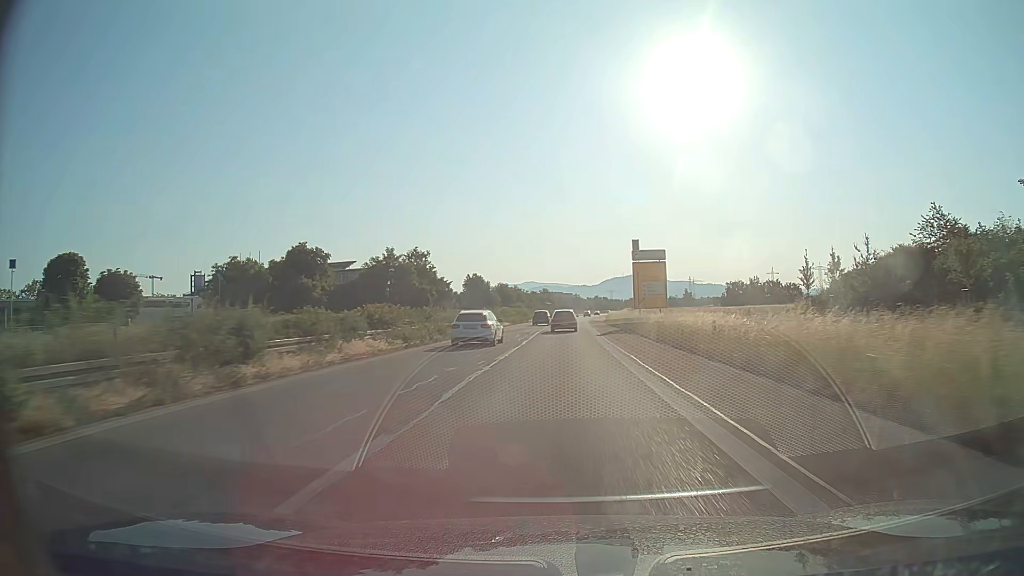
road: trunk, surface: asphalt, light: Day
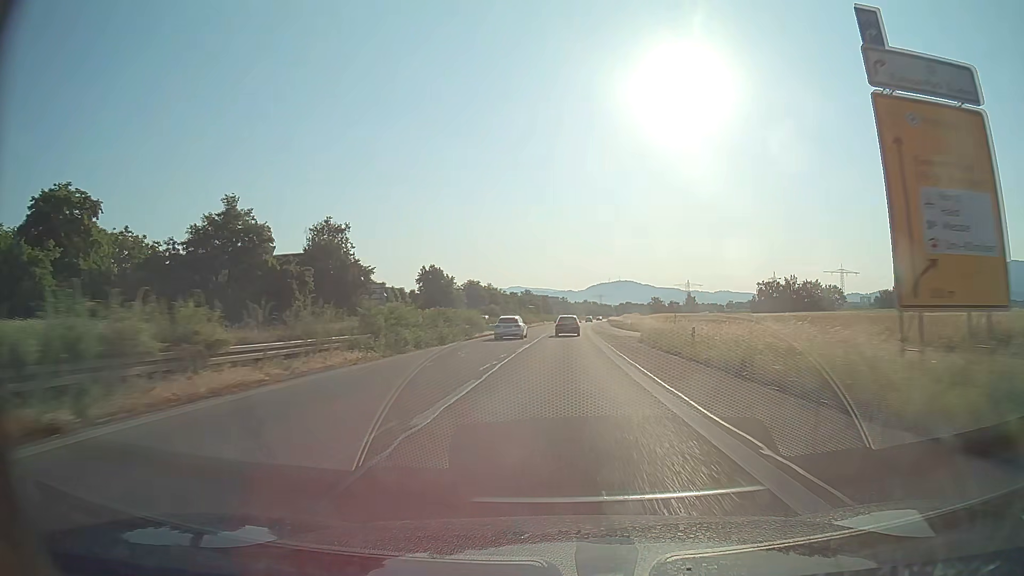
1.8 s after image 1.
(+0.5, +47.0) m; +1°
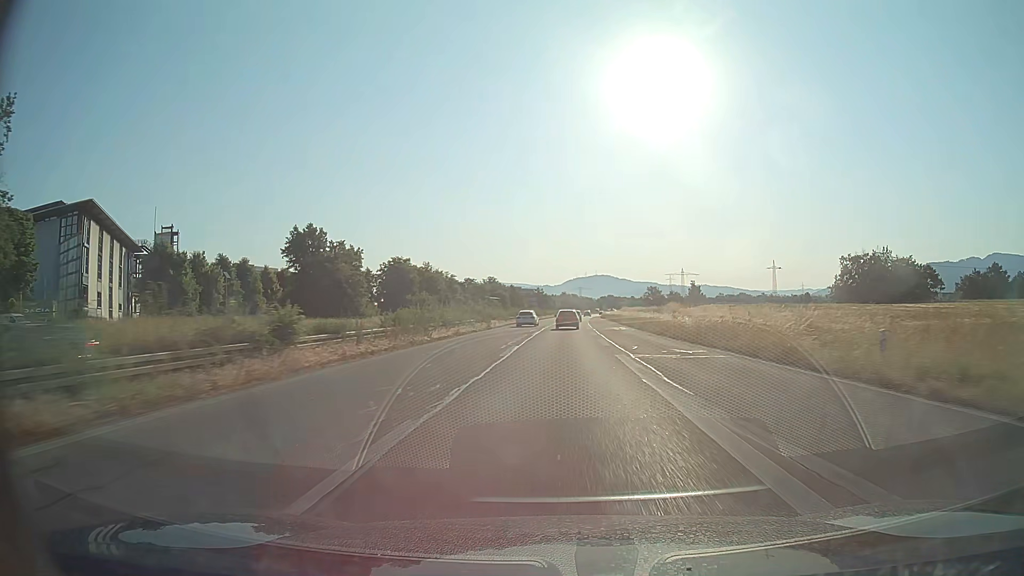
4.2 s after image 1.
(+1.1, +62.6) m; +2°
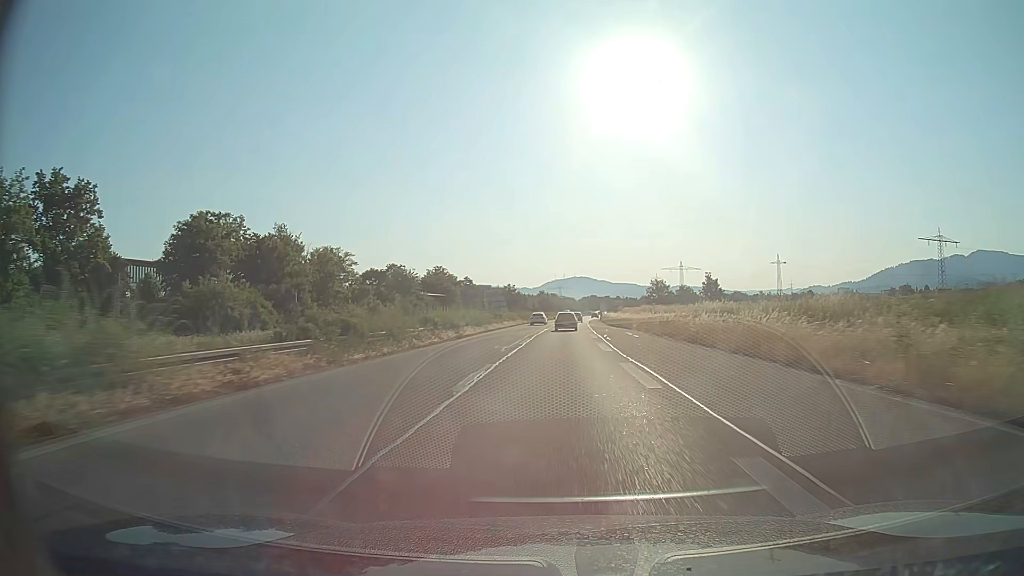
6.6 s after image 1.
(+1.2, +62.6) m; +2°
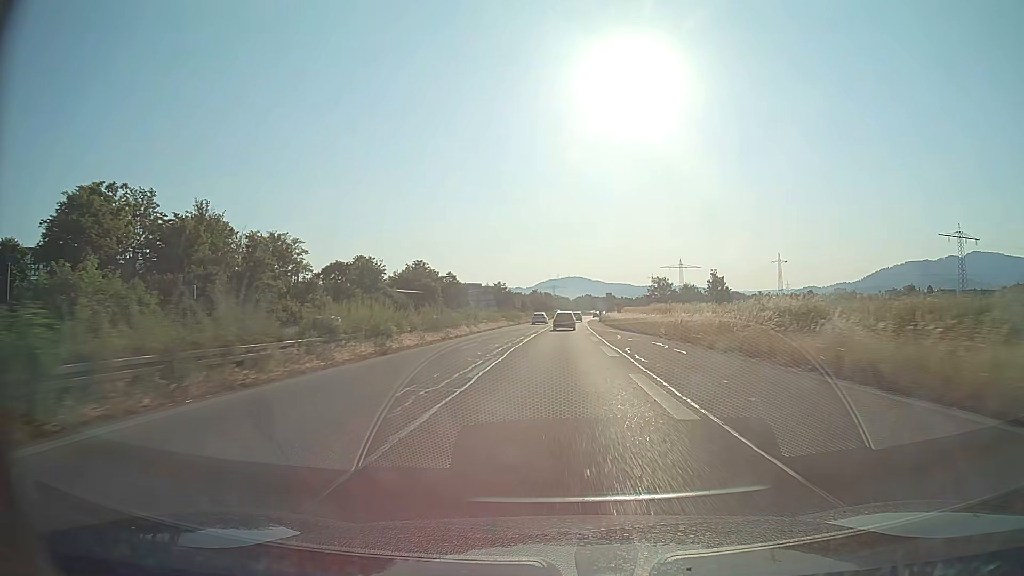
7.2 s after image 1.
(+0.1, +15.6) m; +1°
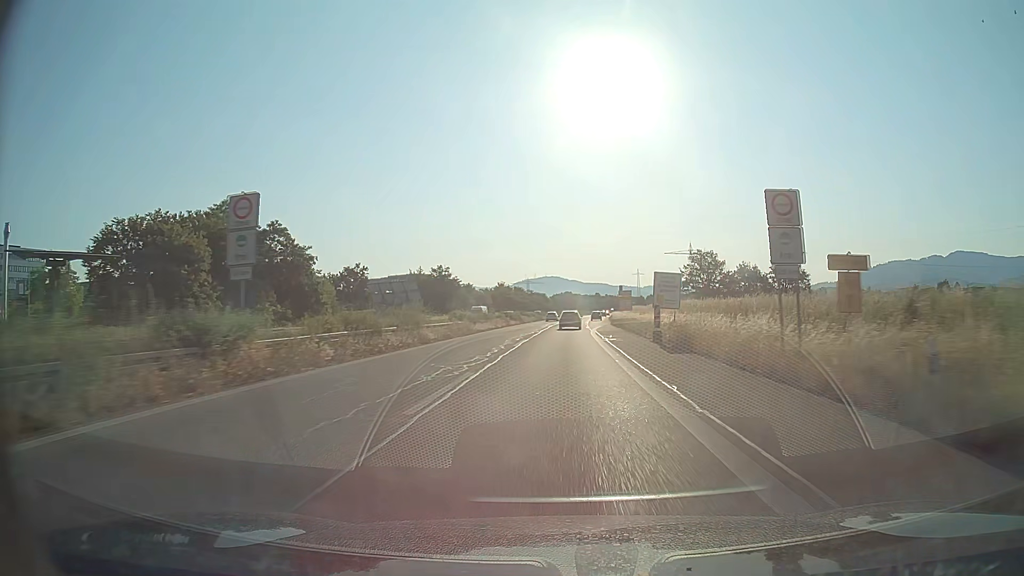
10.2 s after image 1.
(+1.4, +77.5) m; +2°
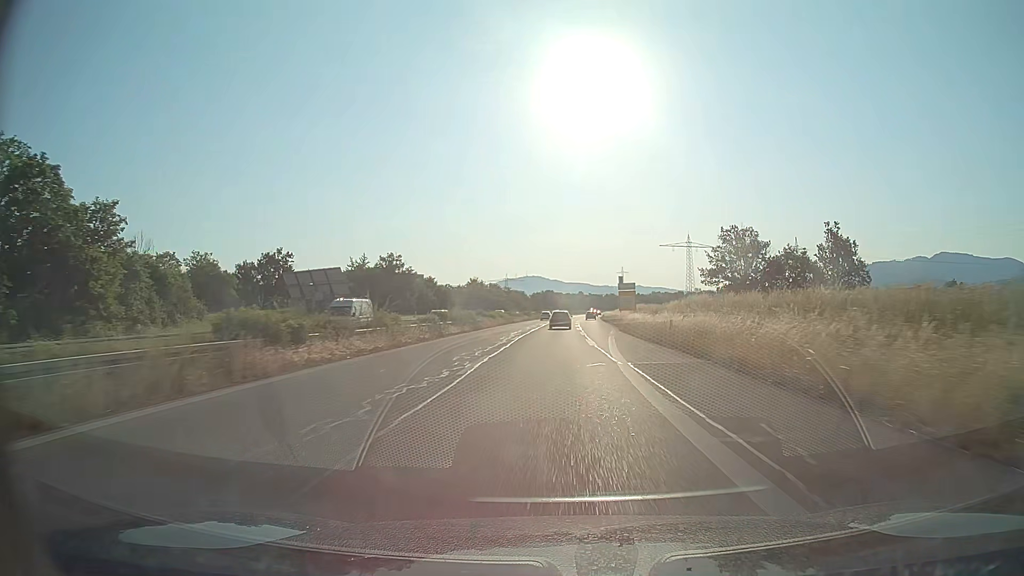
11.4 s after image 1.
(+0.3, +30.4) m; +2°
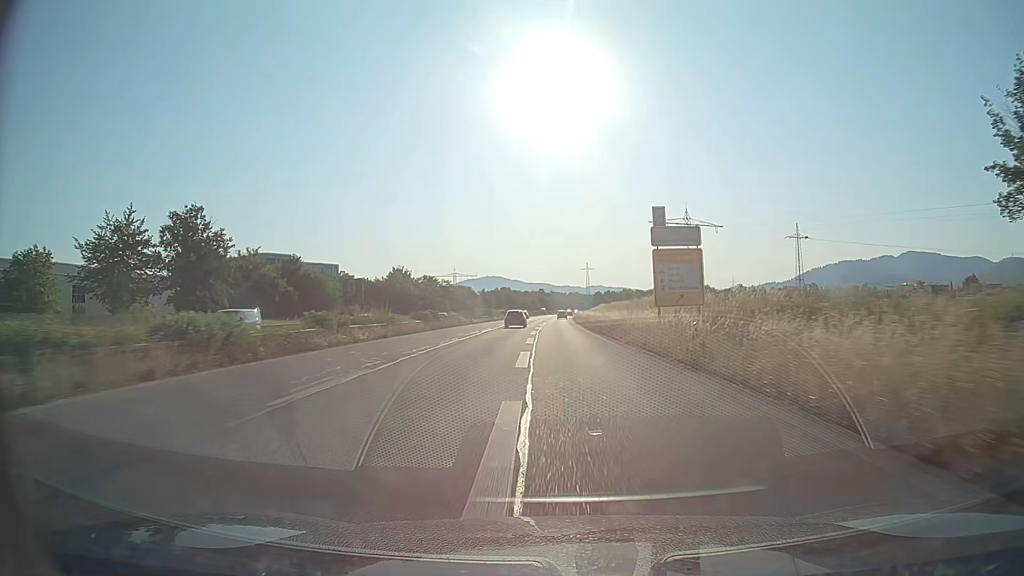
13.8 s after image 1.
(+1.9, +59.2) m; +3°
(0, +10) (0, +20) (0, +30) (0, +40) (0, +50) (0, +60) (0, +70) (0, +80) (0, +90) (0, +100) m
